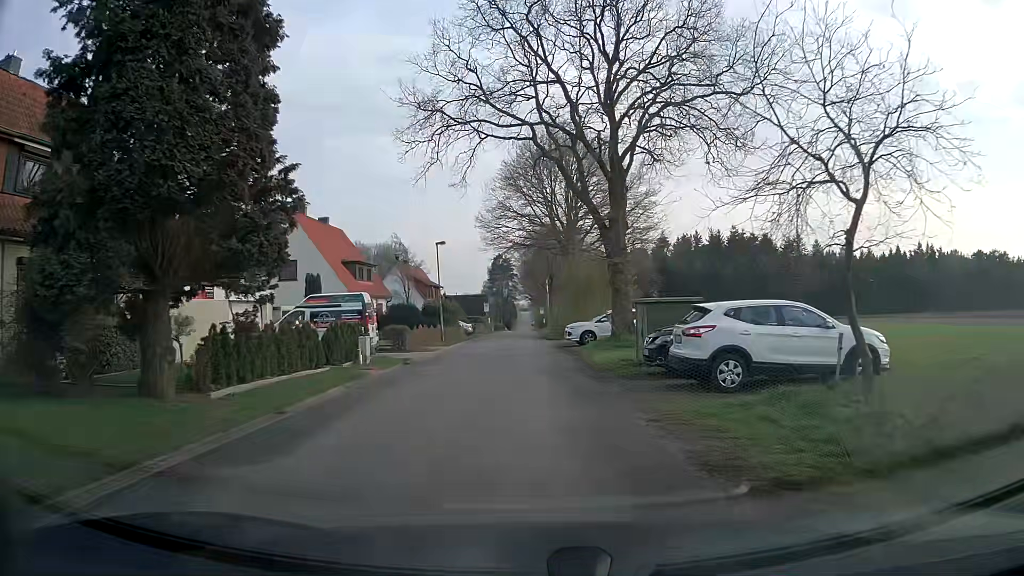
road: unclassified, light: Day
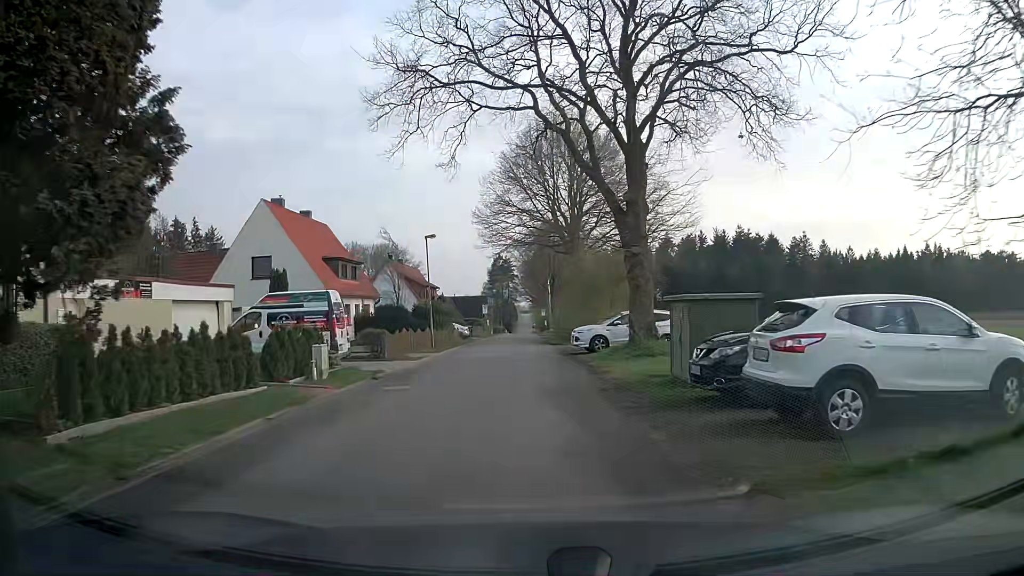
(0.0, +4.5) m; 0°
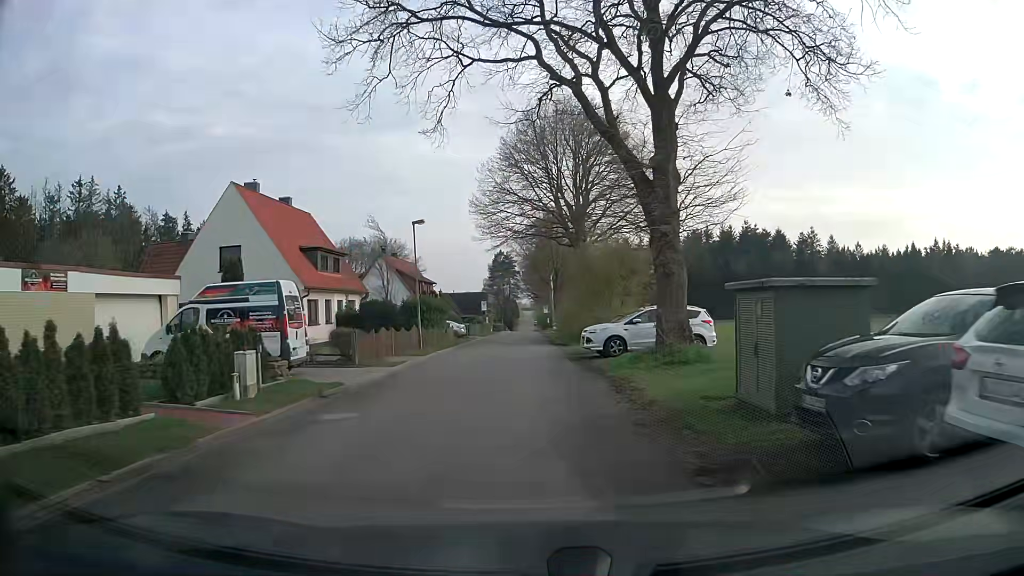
(0.0, +4.5) m; 0°
